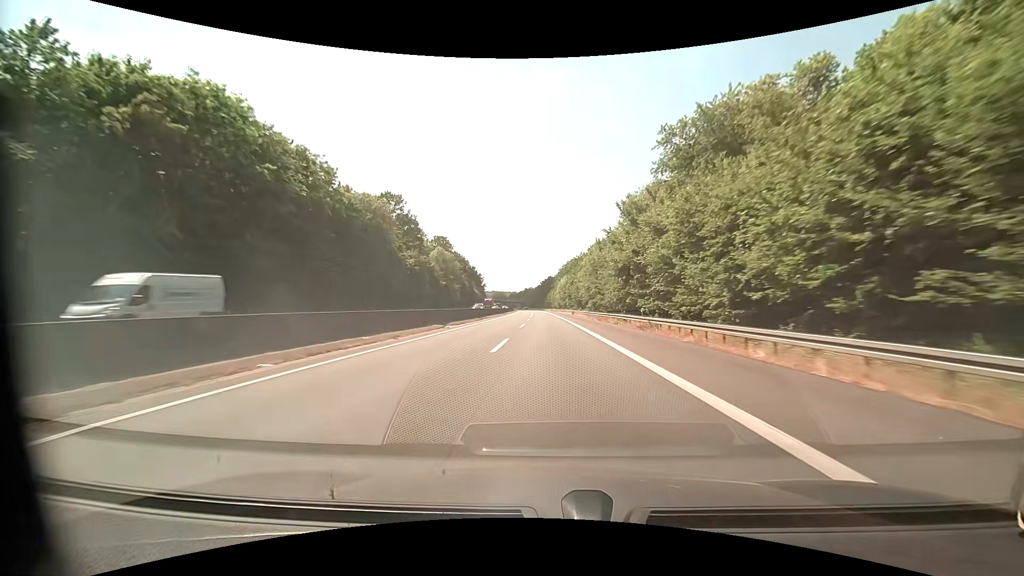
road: motorway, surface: asphalt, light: Day
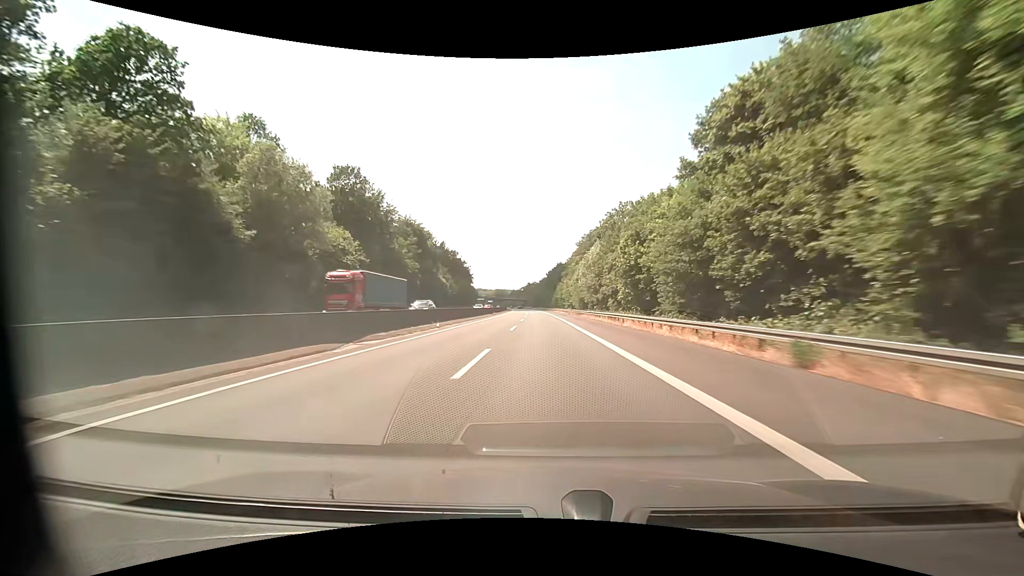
(-0.6, +77.5) m; -1°
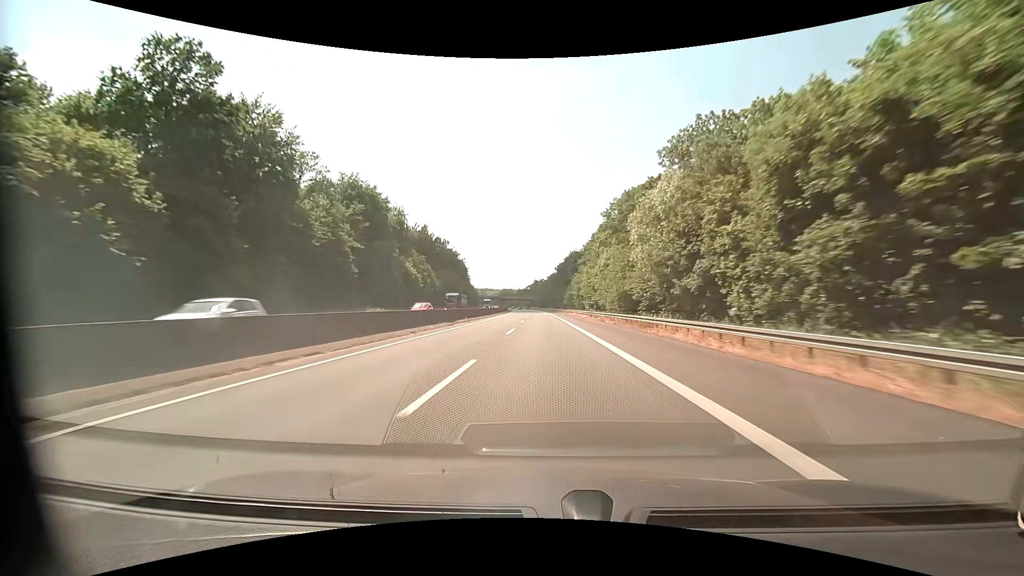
(-0.3, +38.9) m; -1°
(0, +10) (0, +20) (0, +30) (0, +40) (-1, +50) (-1, +60) (-1, +70) (-1, +80) (-2, +90) (-2, +100) m
